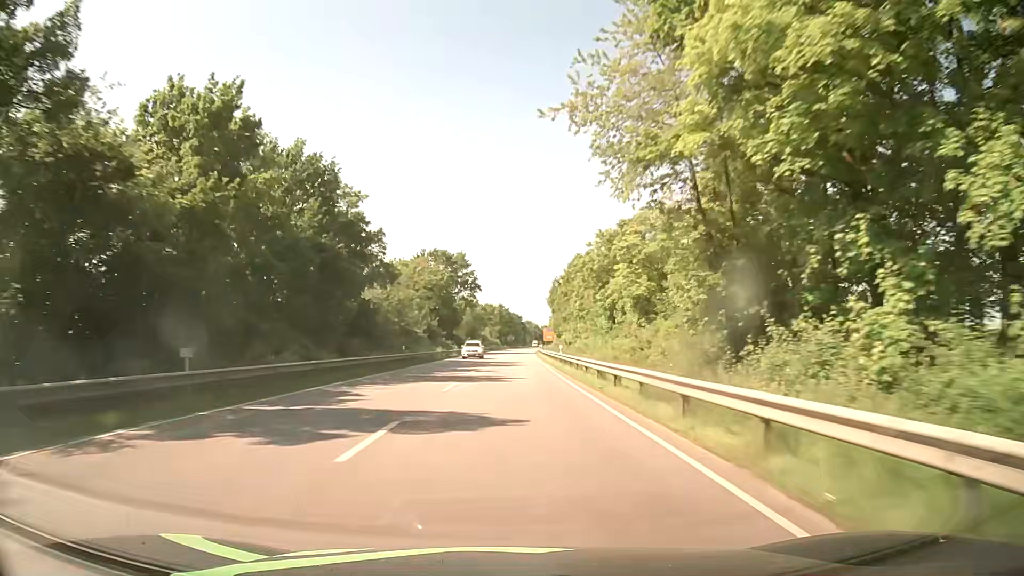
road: primary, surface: asphalt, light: Day
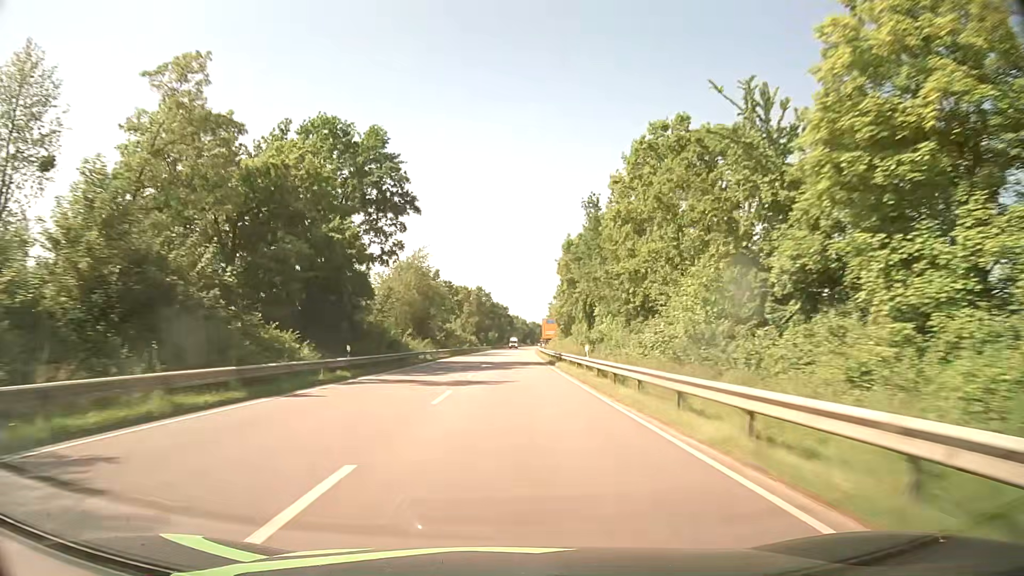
(+0.5, +63.3) m; +1°
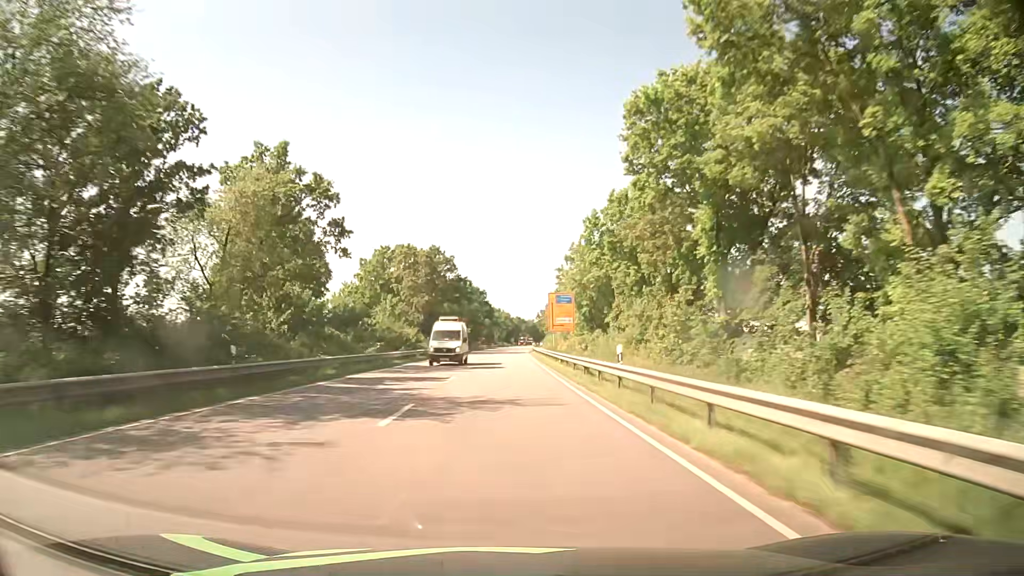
(+1.1, +63.3) m; +1°
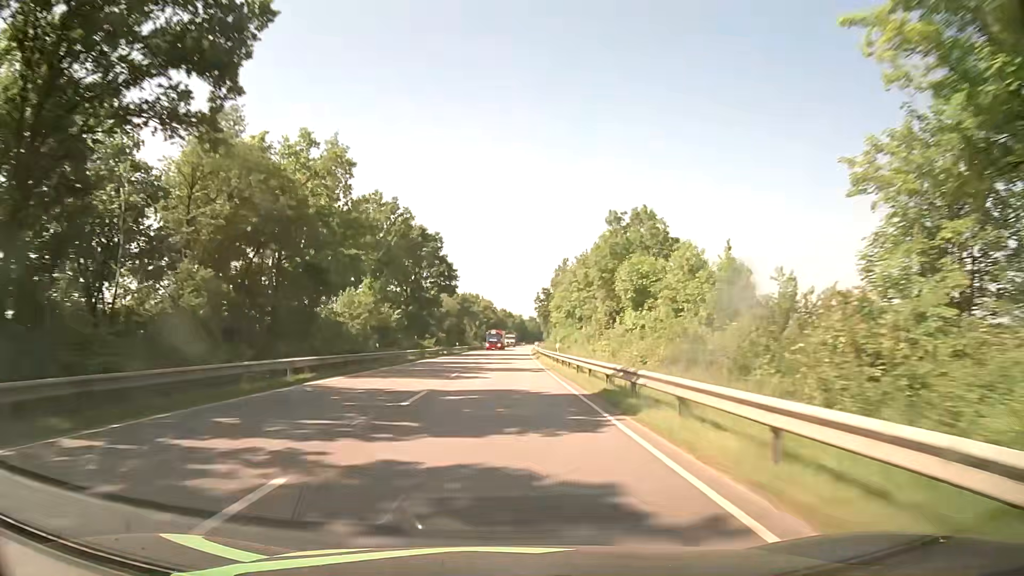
(+1.2, +79.2) m; +2°
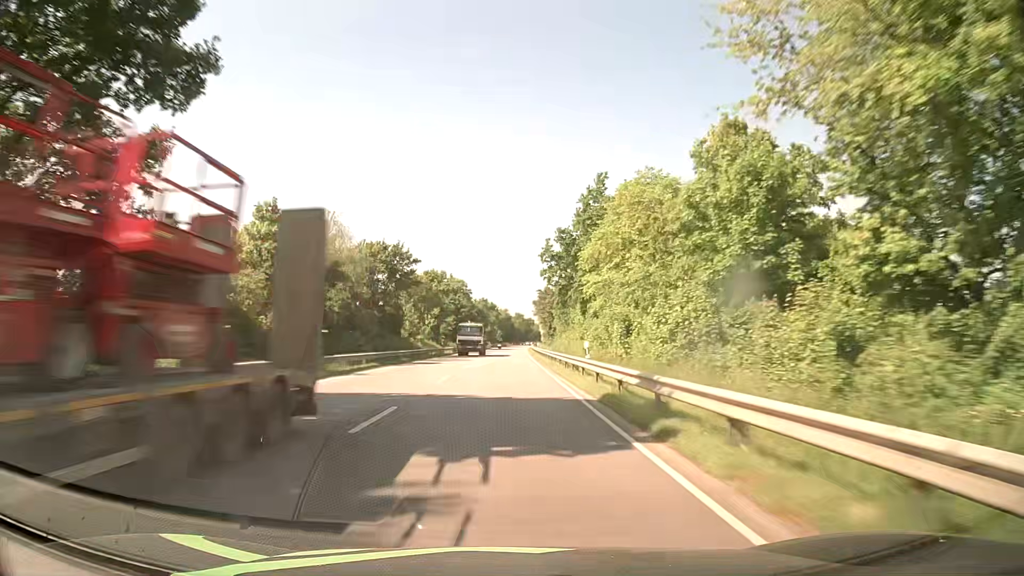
(+0.6, +63.3) m; +1°
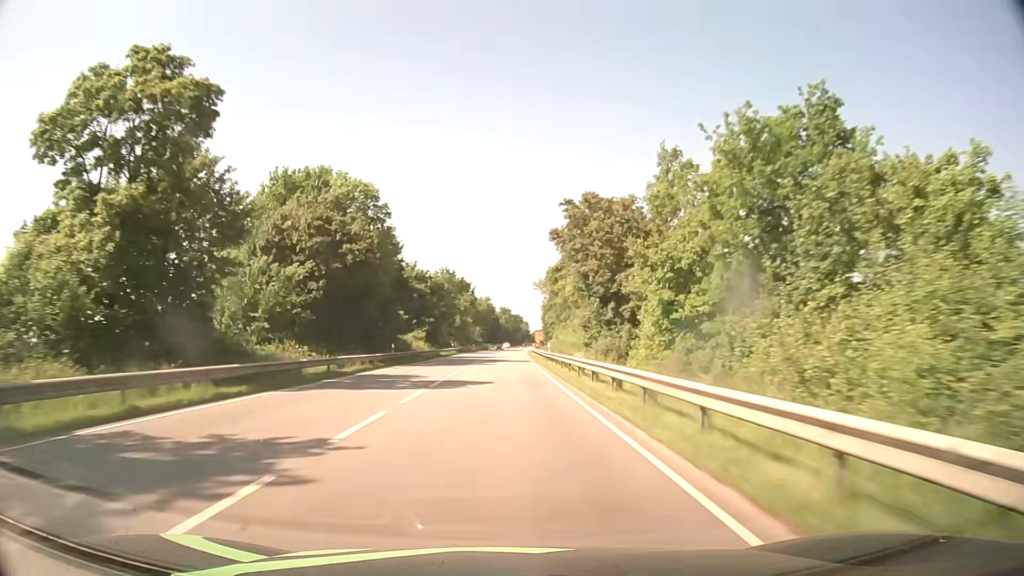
(+1.0, +79.1) m; +2°
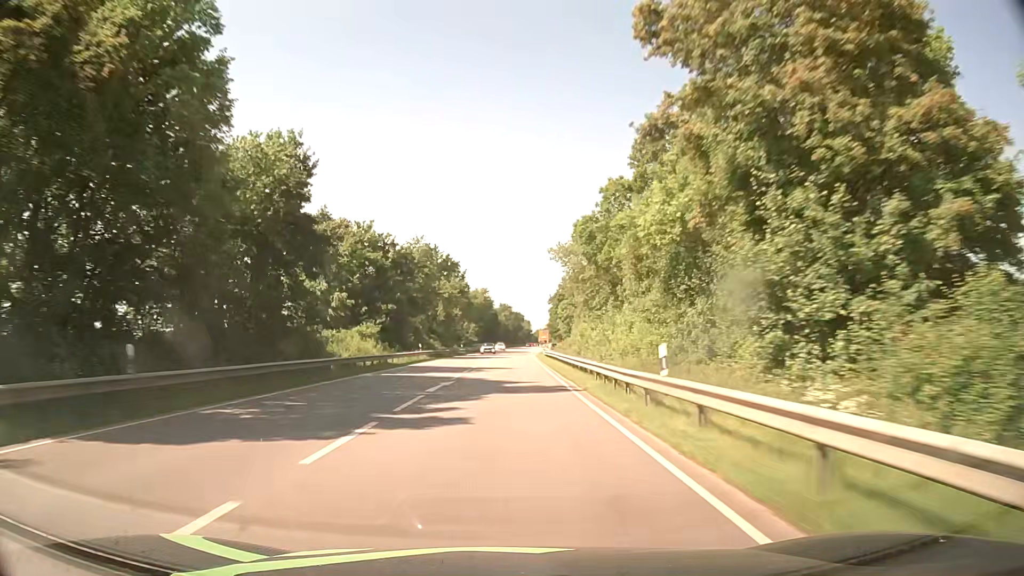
(-0.1, +31.6) m; 0°
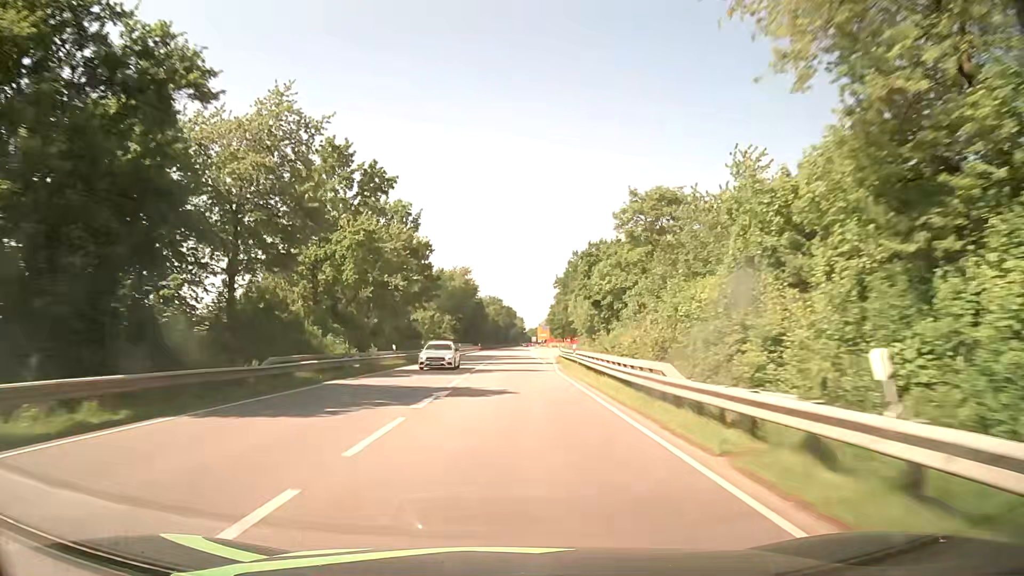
(+0.2, +47.4) m; +1°
(0, +10) (0, +20) (0, +30) (0, +40) (0, +50) (0, +60) (+1, +70) (+1, +80) (+1, +90) (+1, +100) m
